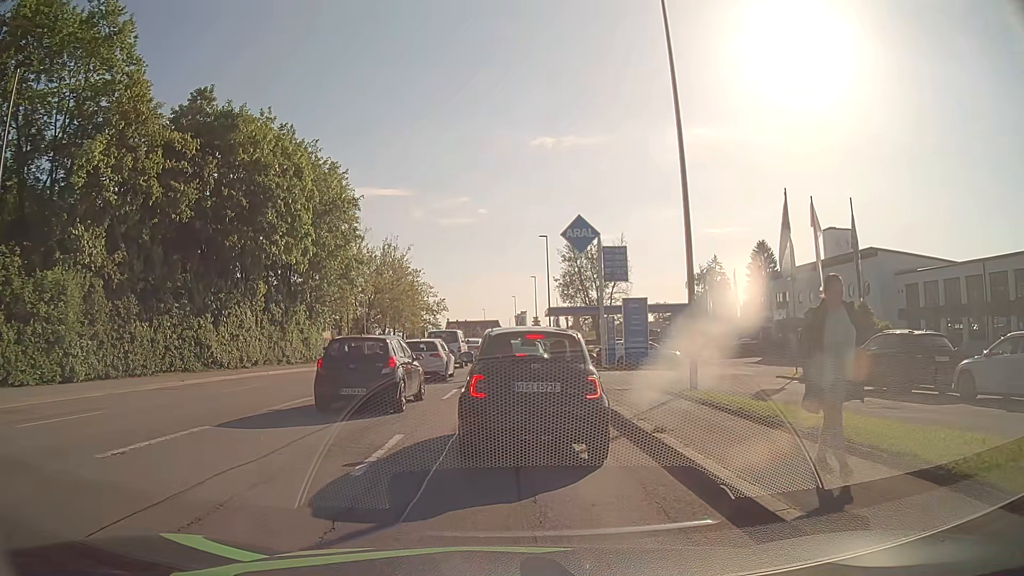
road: tertiary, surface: asphalt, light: Day
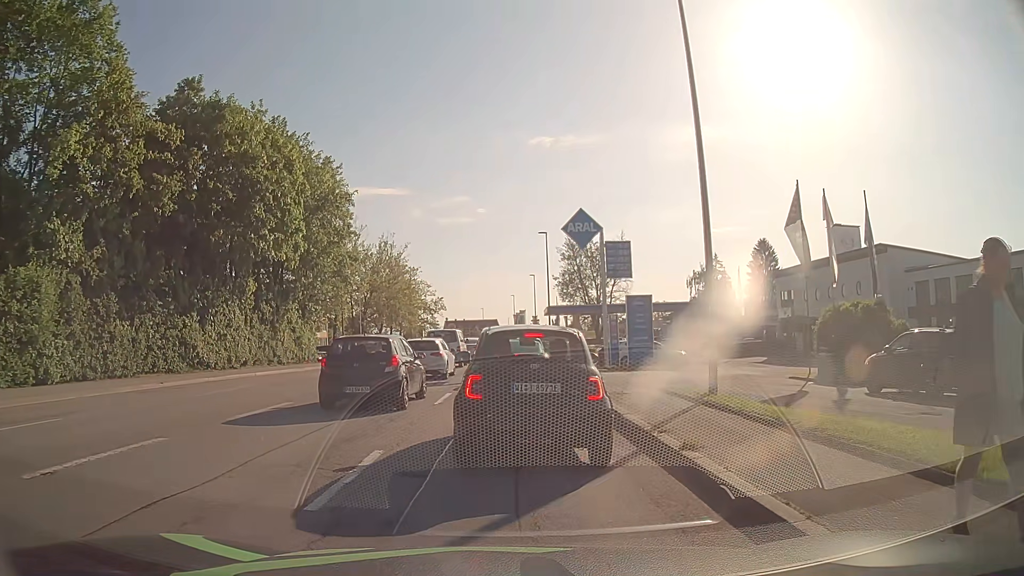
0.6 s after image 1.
(0.0, +1.5) m; +1°
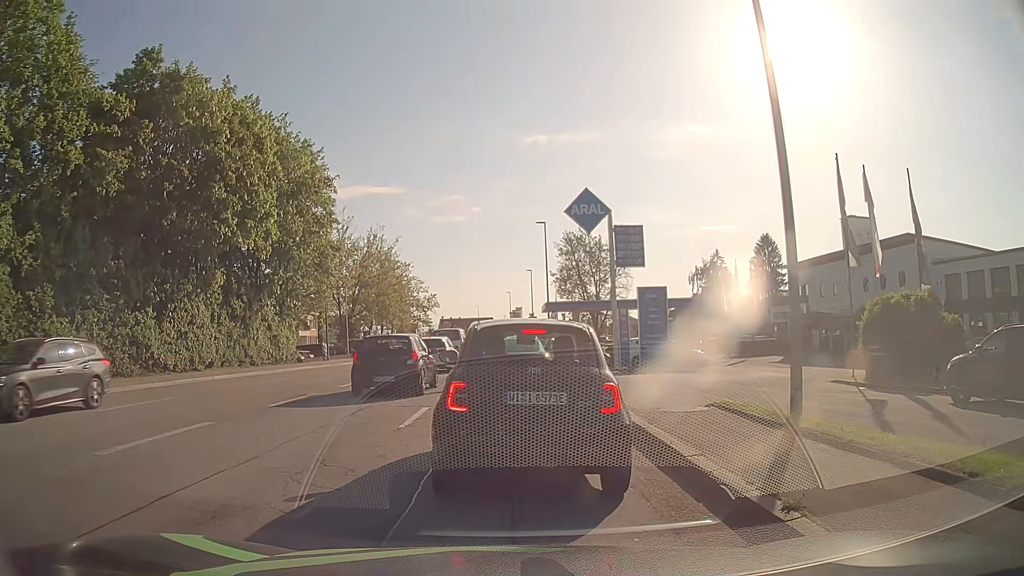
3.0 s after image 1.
(-0.1, +4.0) m; -2°
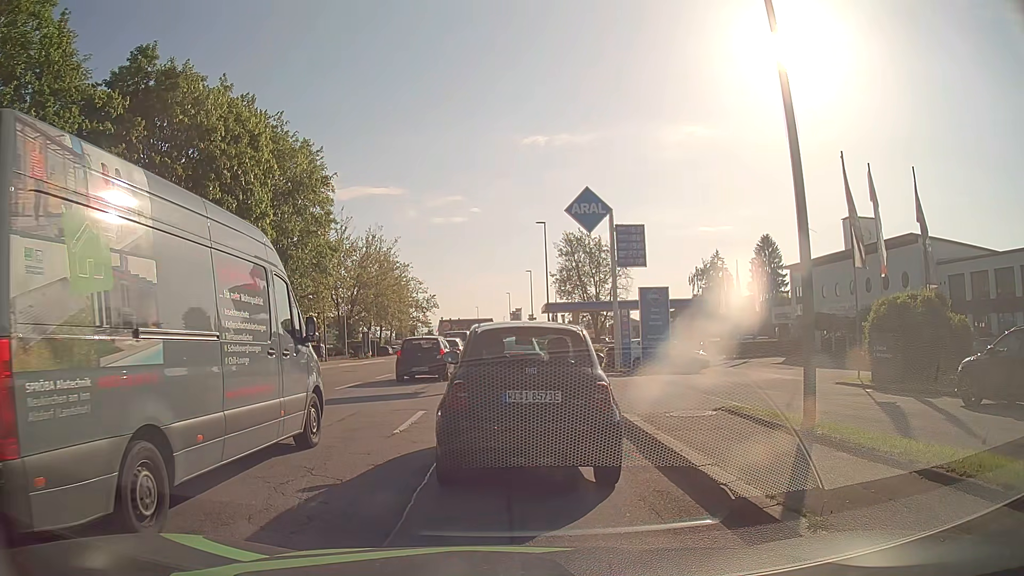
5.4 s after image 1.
(0.0, +0.5) m; 0°
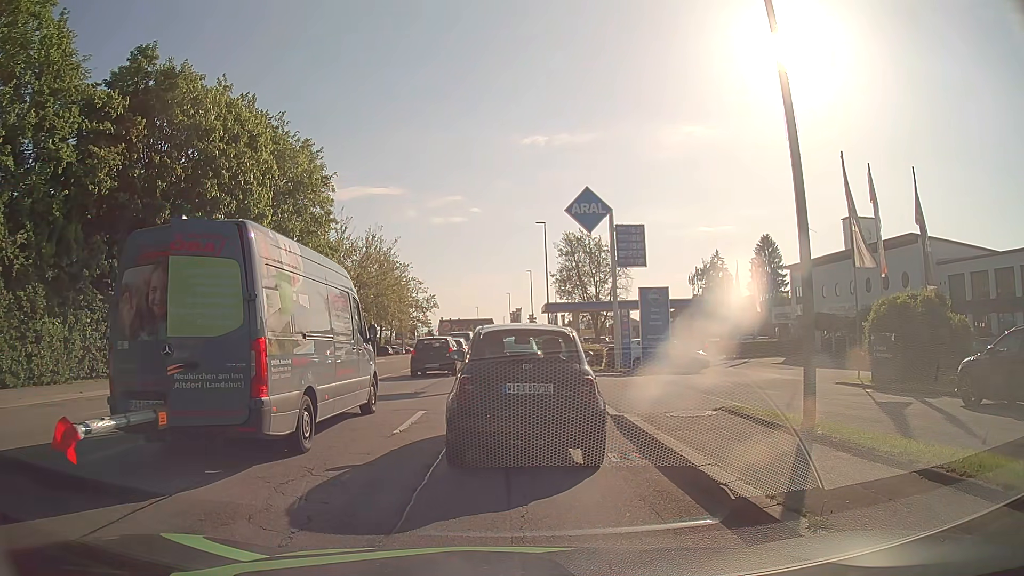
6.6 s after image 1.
(0.0, 0.0) m; 0°
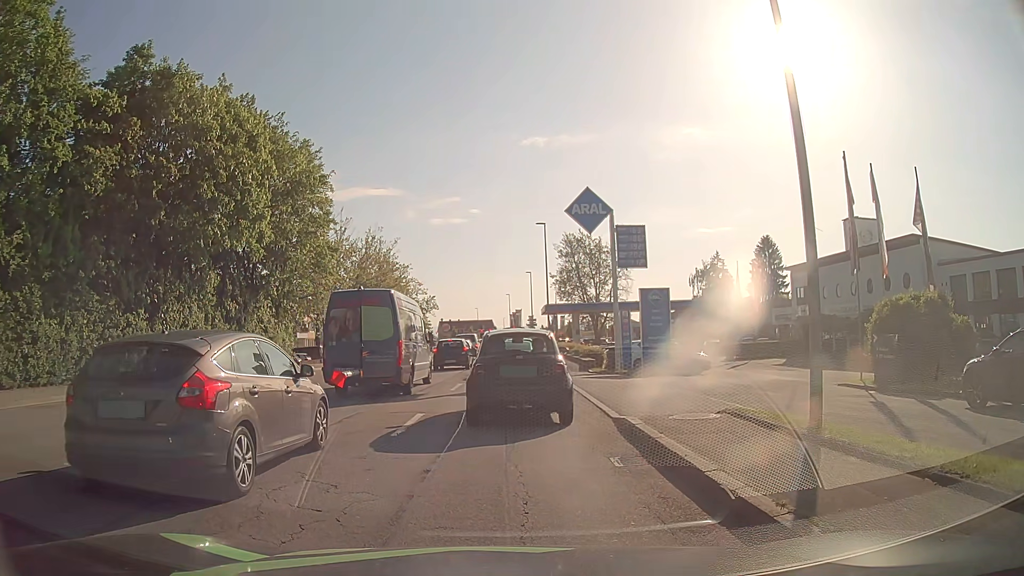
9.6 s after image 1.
(0.0, +0.2) m; 0°
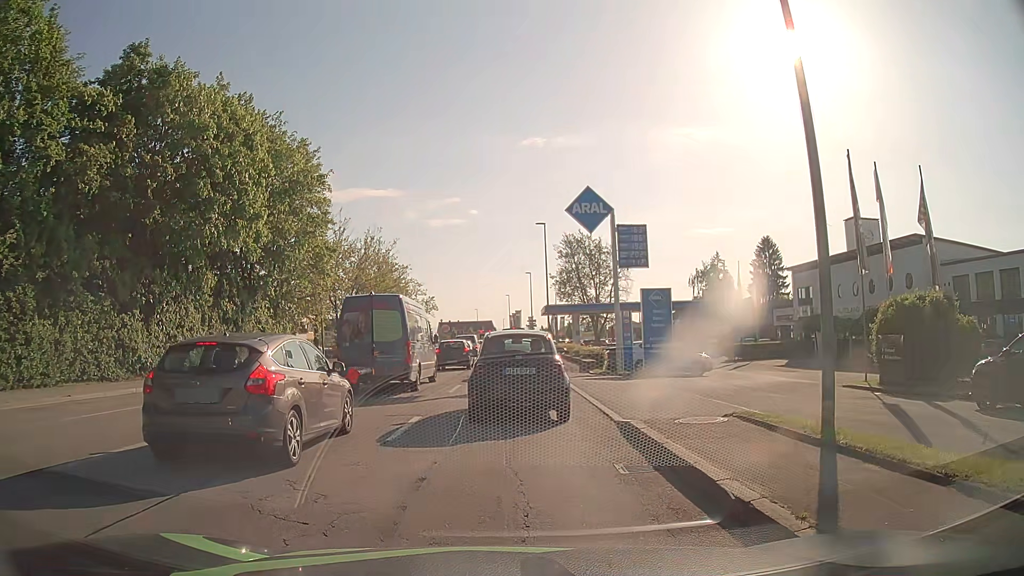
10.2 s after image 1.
(0.0, +0.4) m; 0°
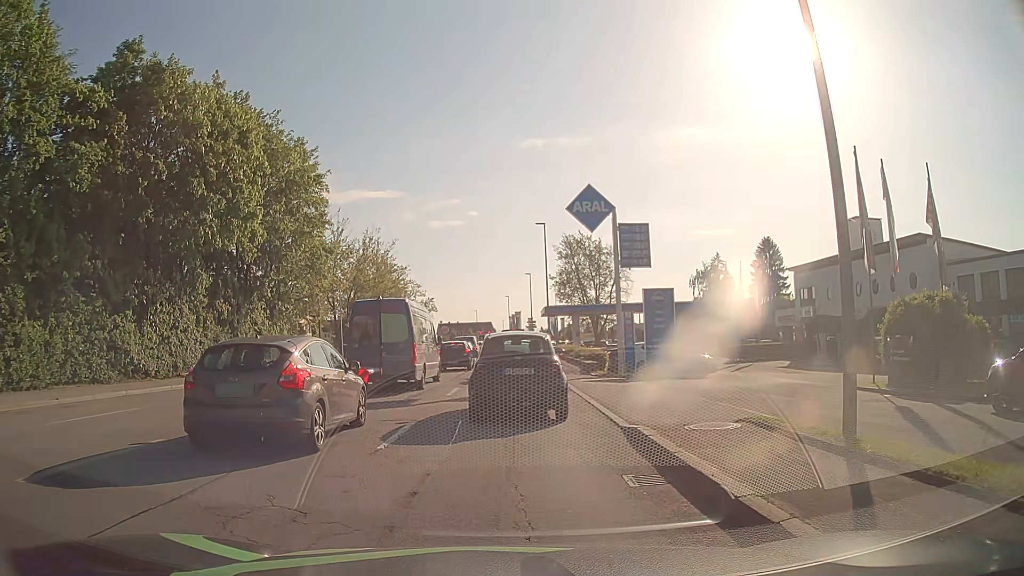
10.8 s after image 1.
(0.0, +0.6) m; 0°
